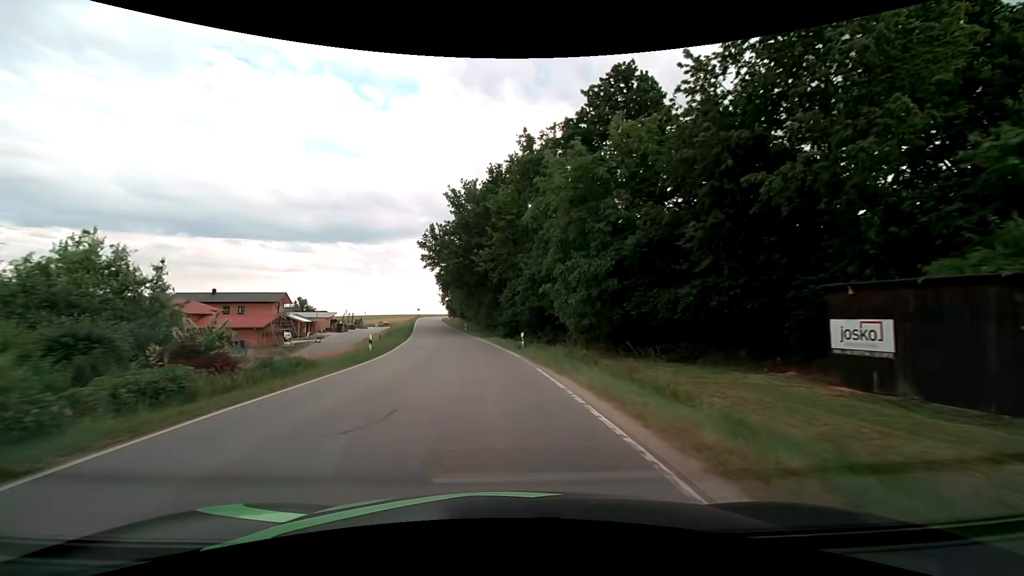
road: tertiary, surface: asphalt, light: Day
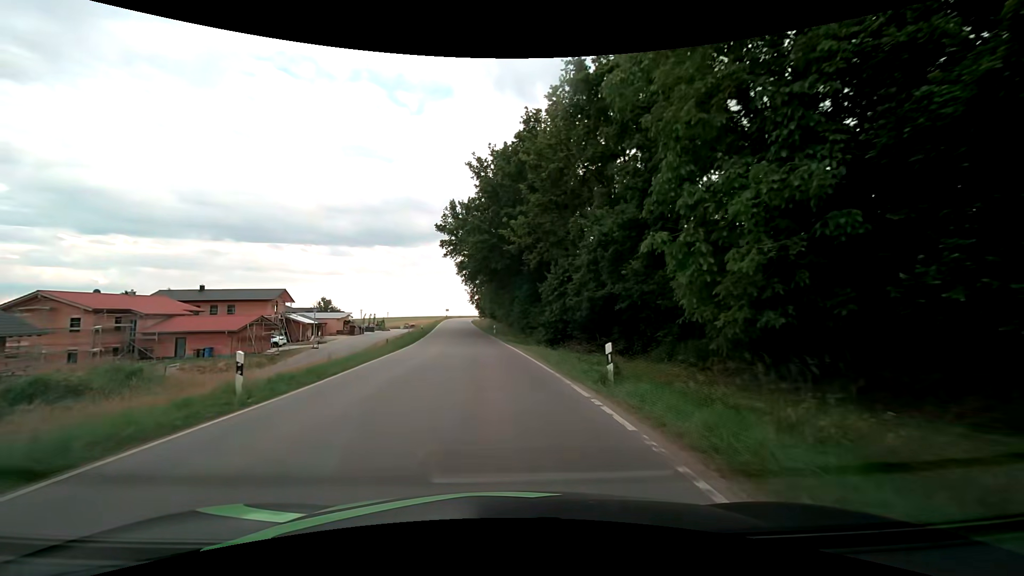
(-0.5, +15.0) m; -4°
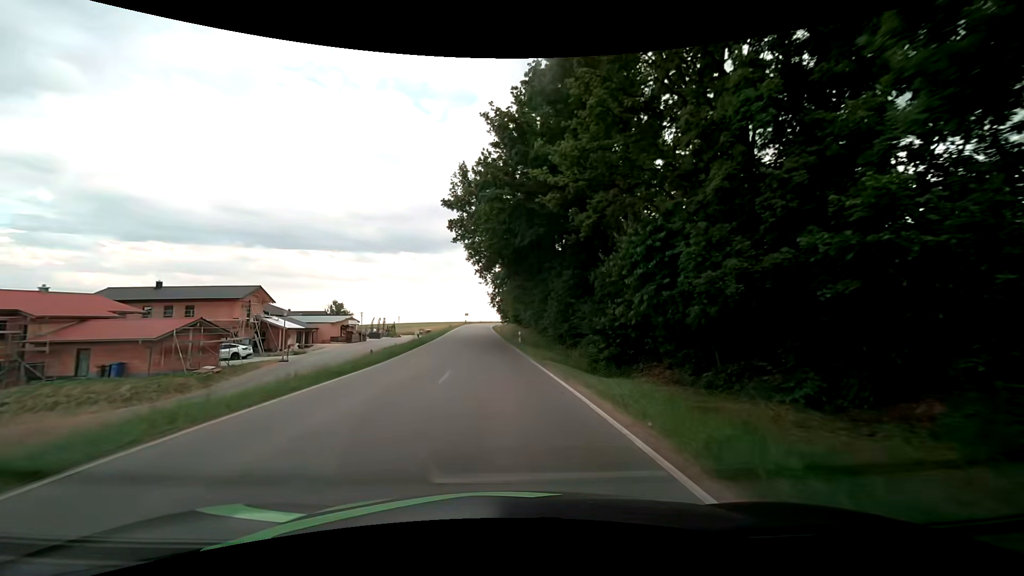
(-0.4, +15.0) m; -3°
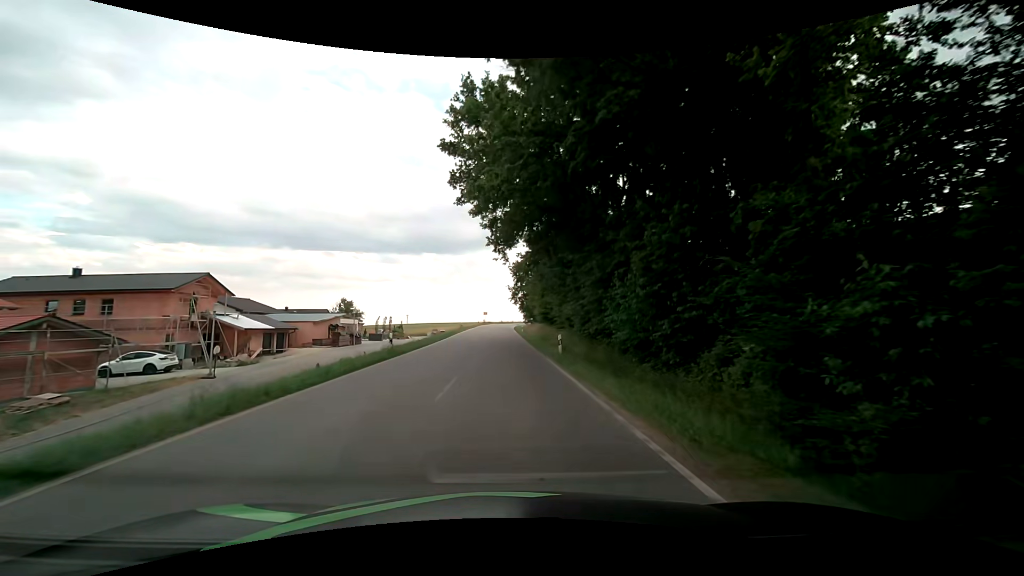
(-0.4, +15.0) m; -2°
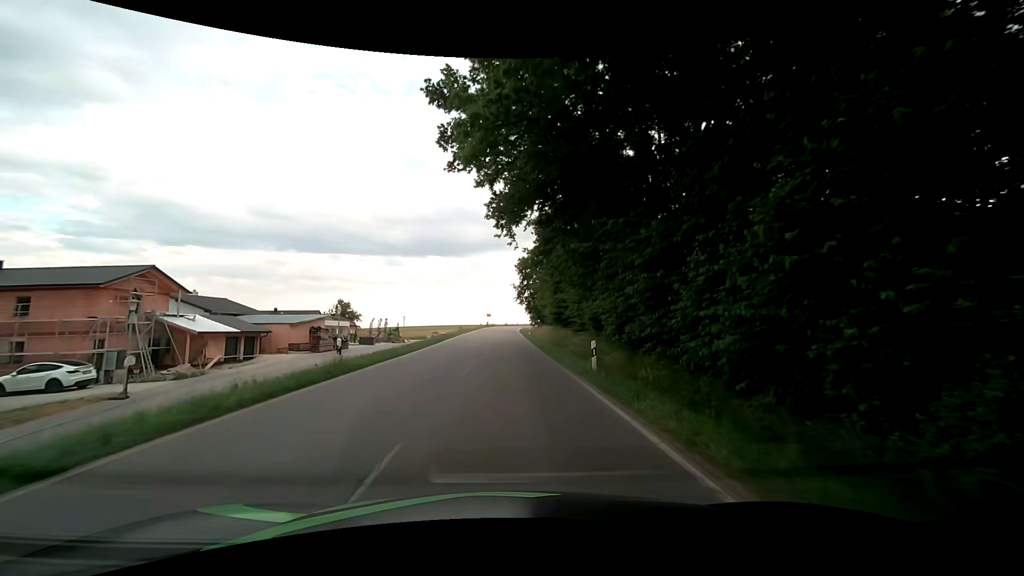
(-0.1, +7.5) m; -1°
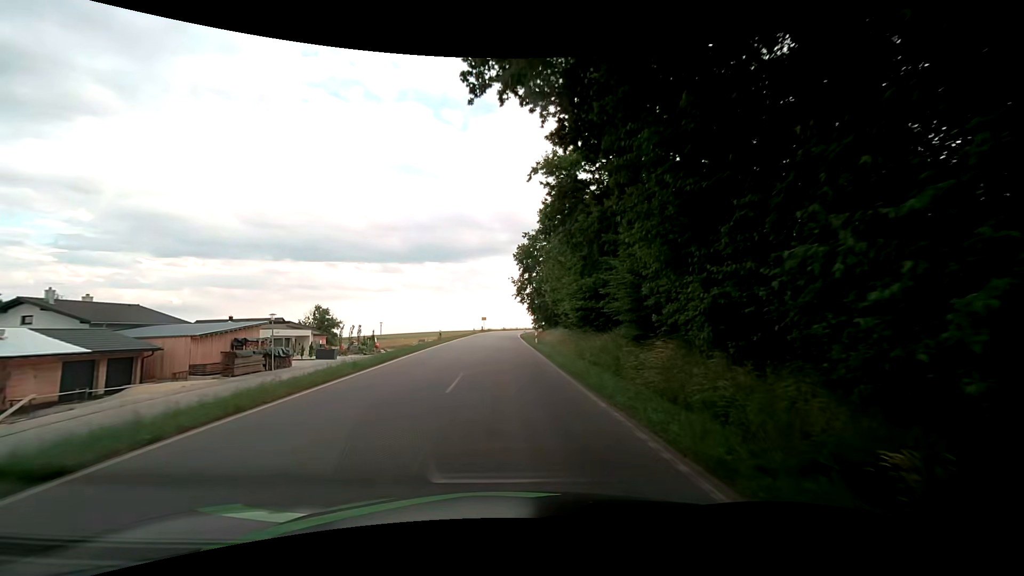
(+0.1, +15.0) m; 0°
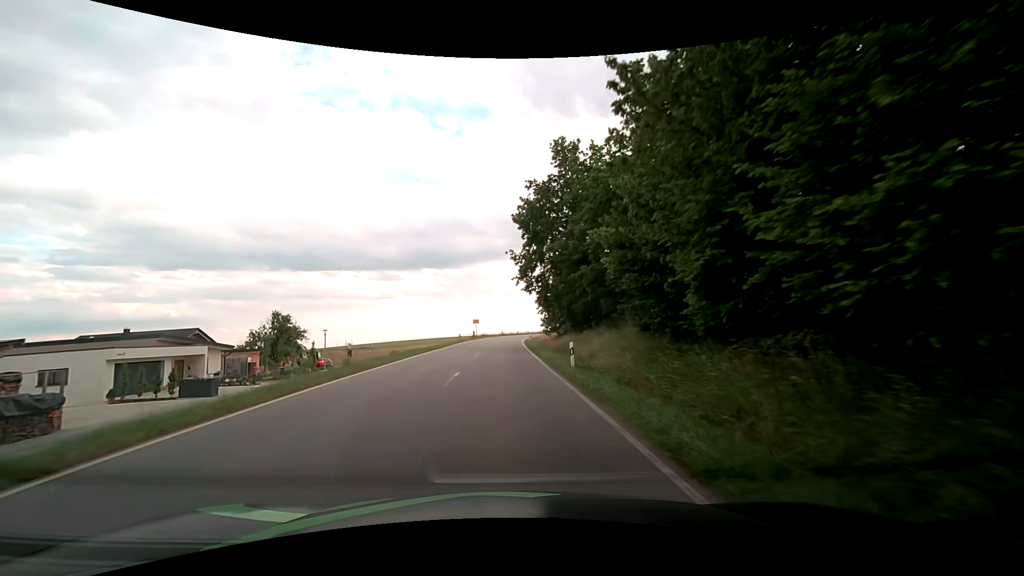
(+0.3, +22.5) m; +1°
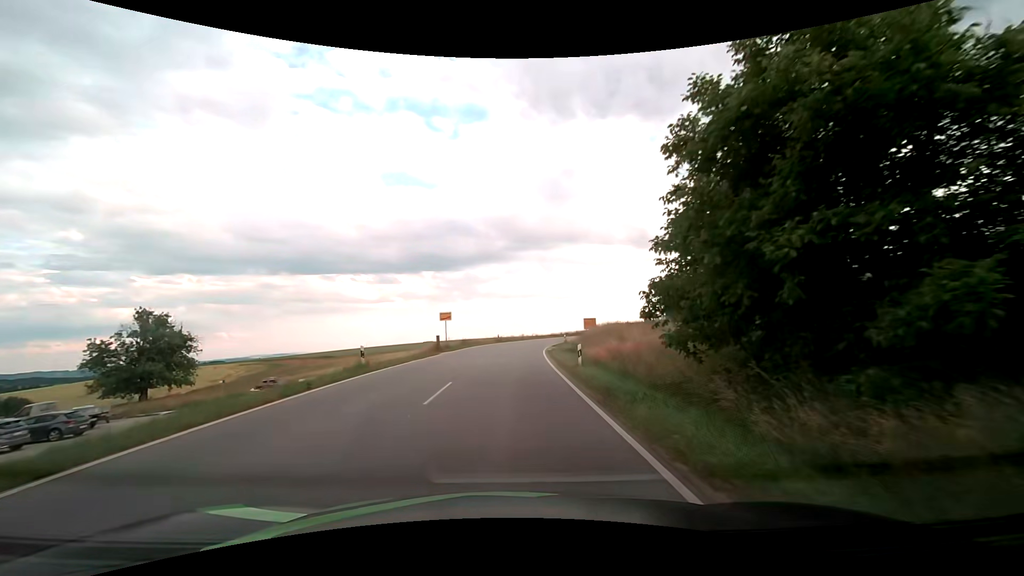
(-0.4, +38.5) m; 0°
(0, +10) (0, +20) (+1, +30) (+2, +40) (+3, +50) (+4, +60) (+7, +69) (+9, +79) (+13, +89) (+16, +98) m
